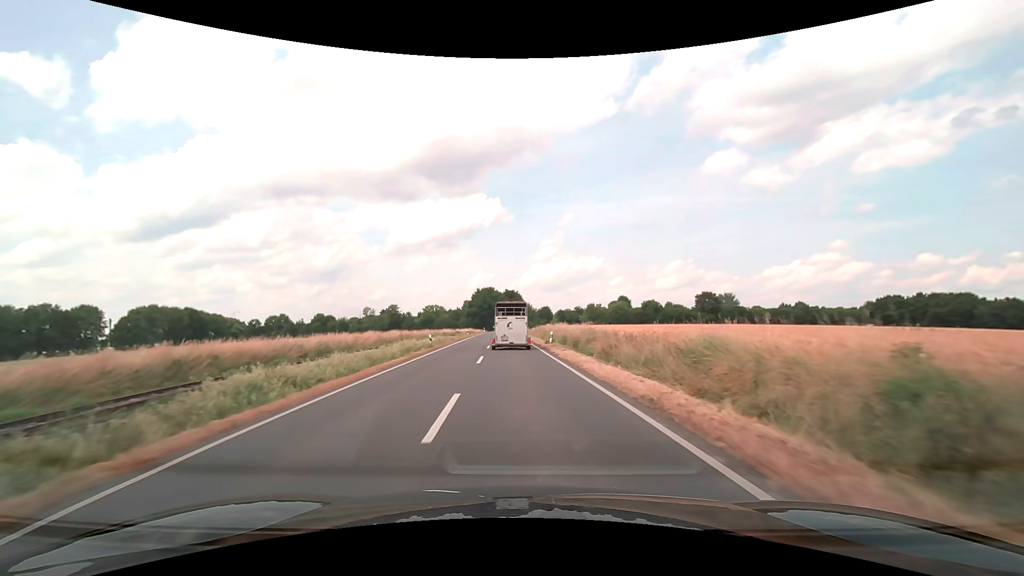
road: secondary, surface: asphalt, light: Day
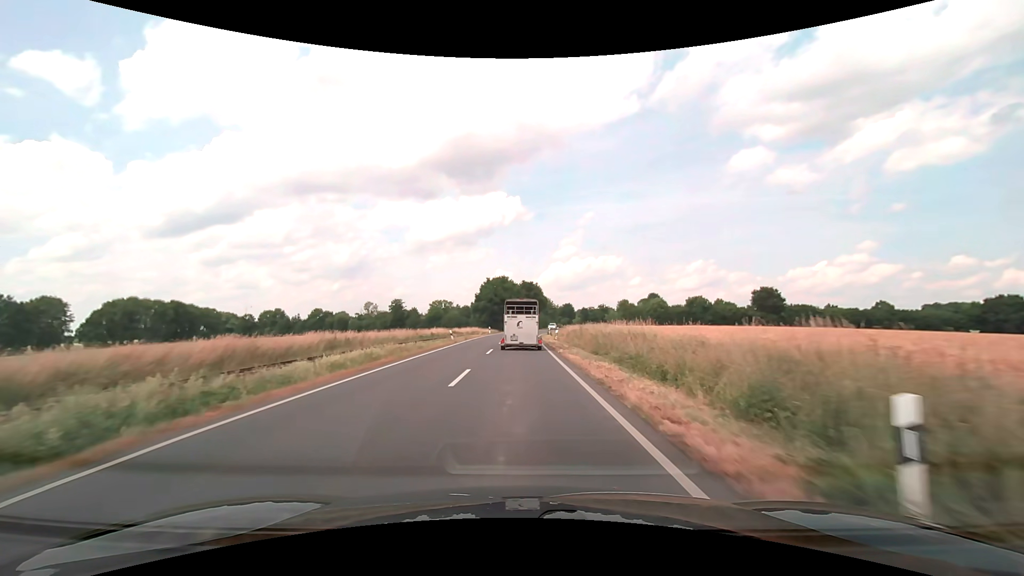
(-0.7, +30.7) m; -2°
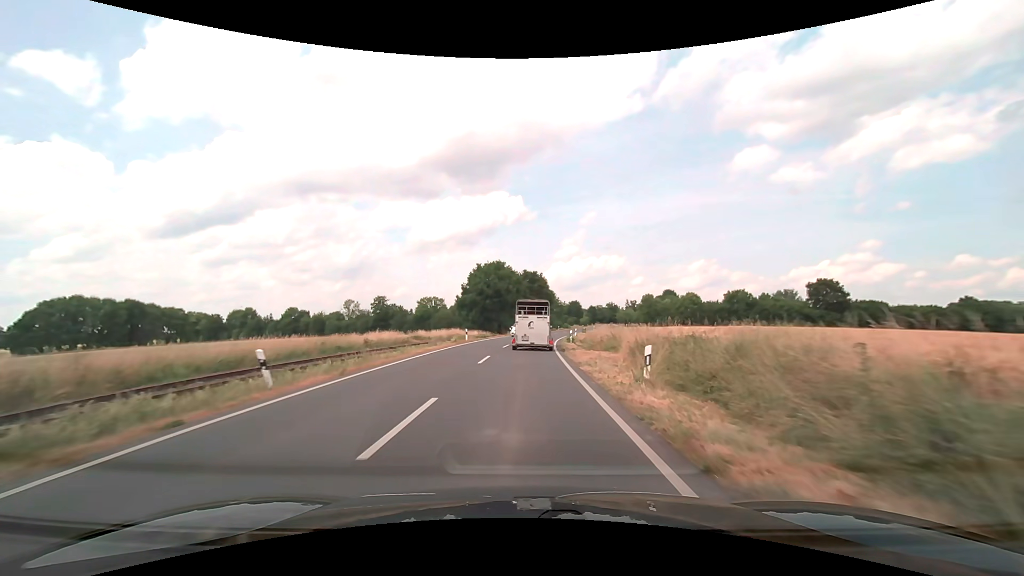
(0.0, +29.8) m; 0°
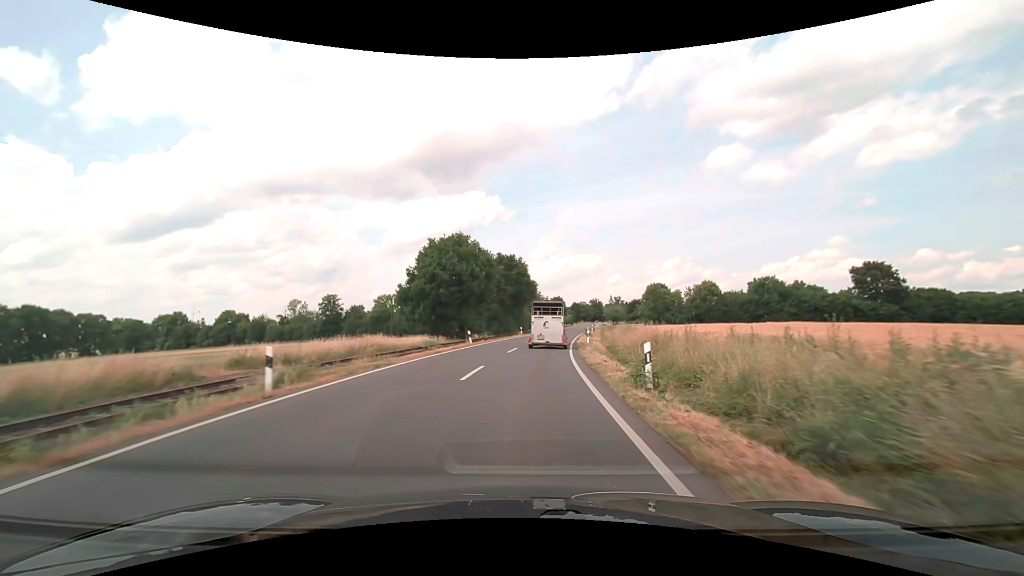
(+0.4, +29.0) m; +2°
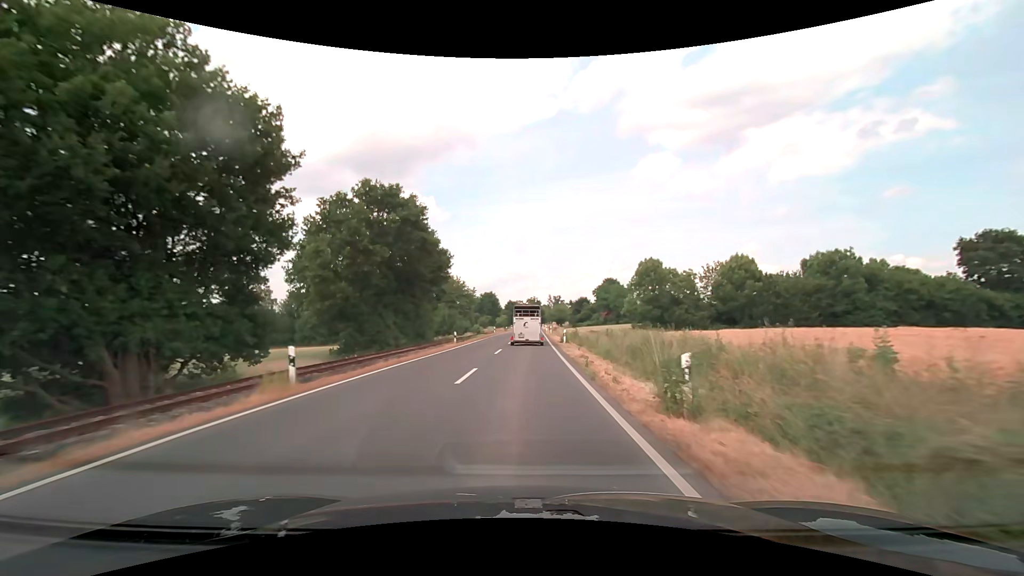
(+3.3, +48.0) m; +8°
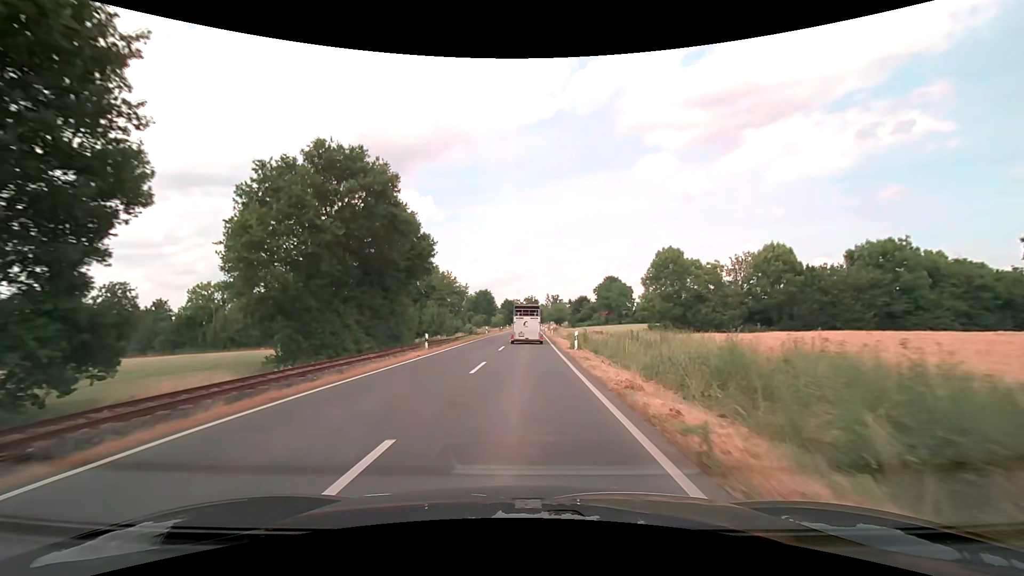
(0.0, +9.7) m; 0°
(0, +10) (0, +20) (0, +30) (0, +40) (+1, +50) (+1, +60) (+1, +70) (+1, +80) (+2, +90) (+2, +100) m
